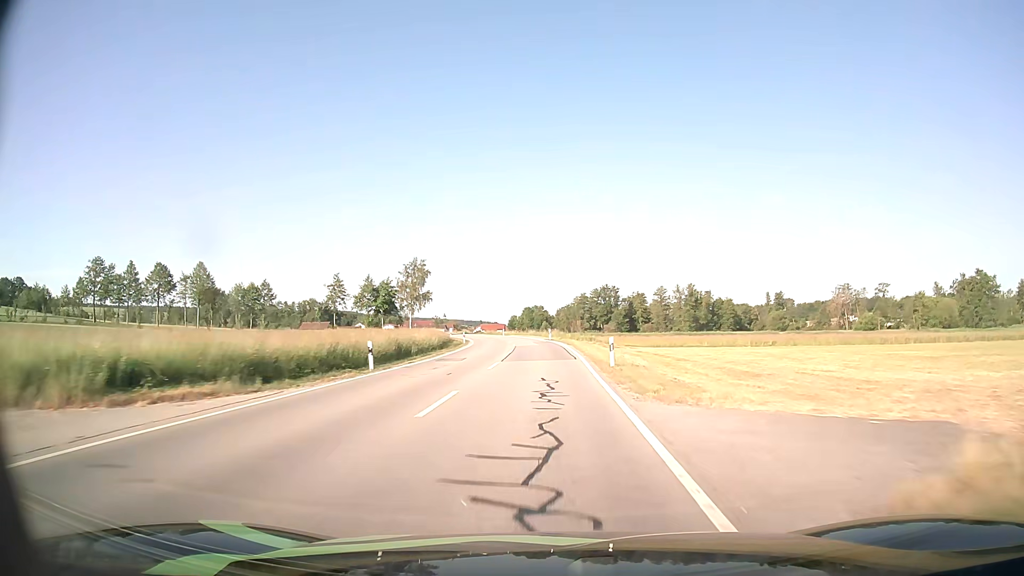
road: secondary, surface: asphalt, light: Day
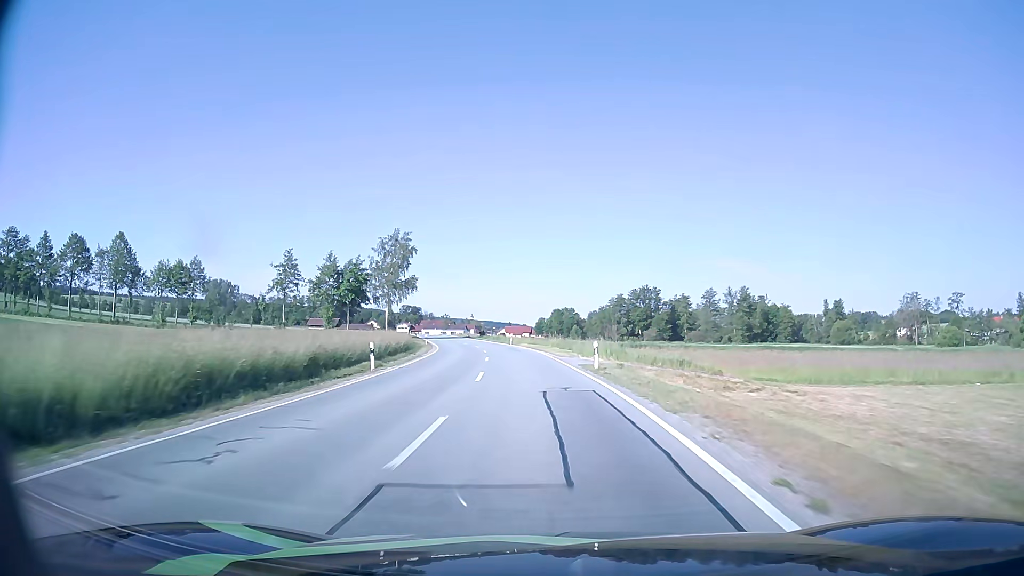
(-0.4, +38.7) m; -2°
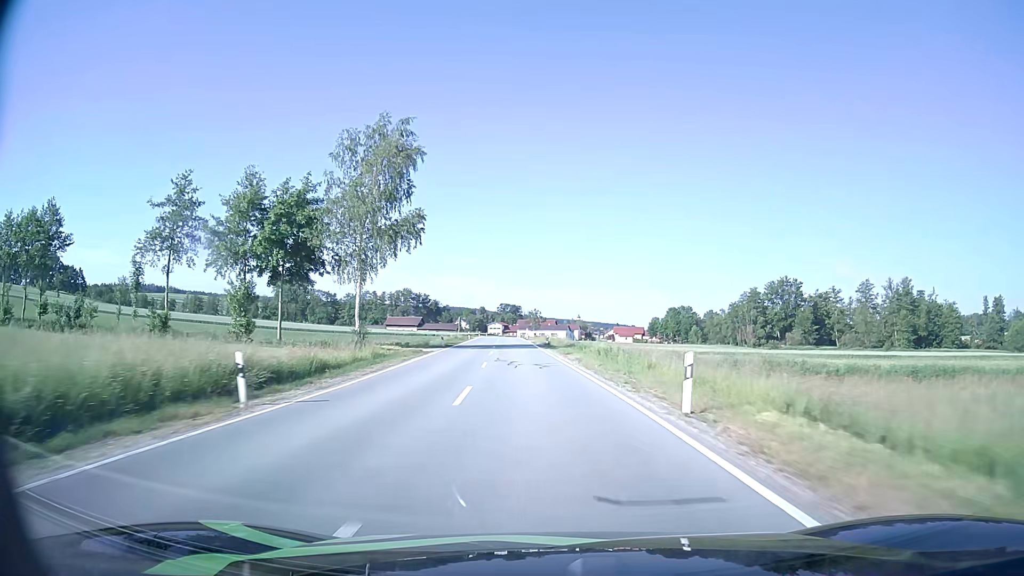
(-3.8, +52.0) m; -9°
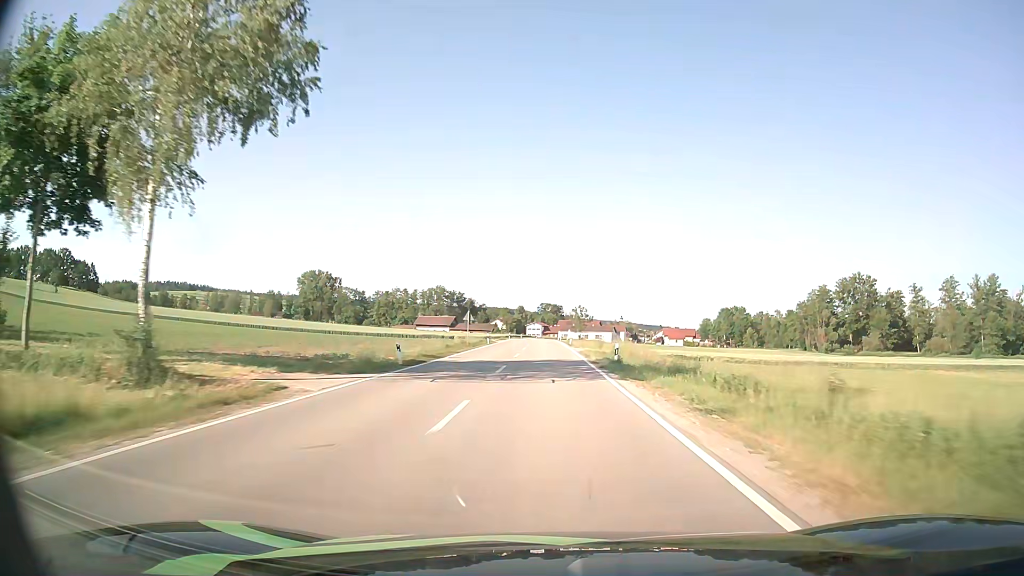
(-1.1, +27.0) m; -4°
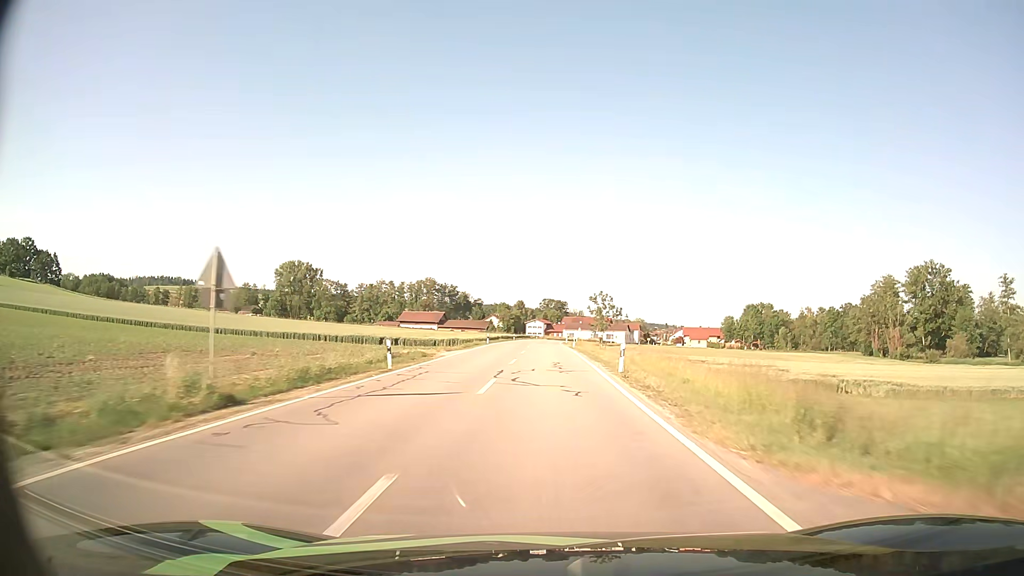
(-0.4, +41.4) m; -1°
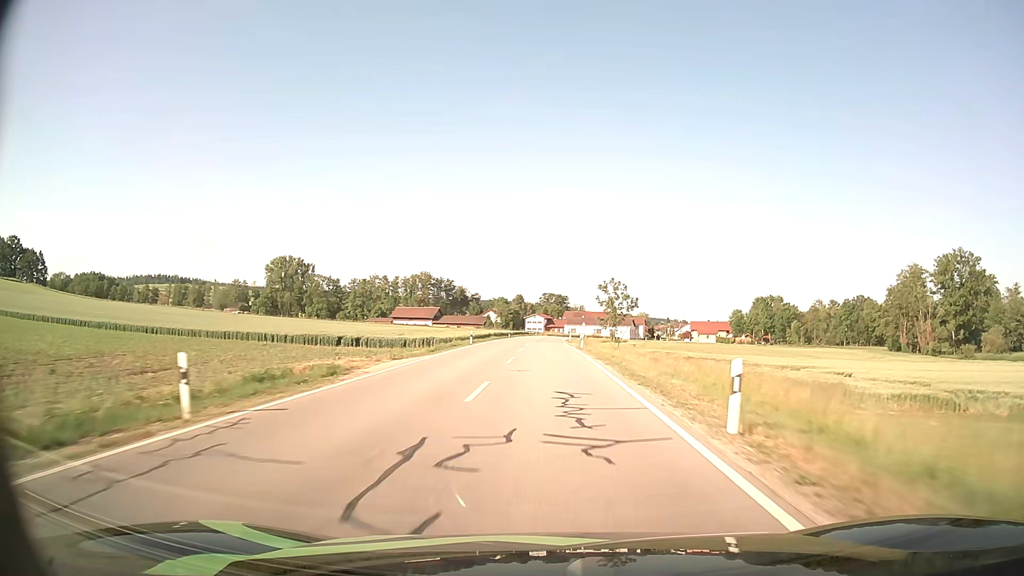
(0.0, +13.5) m; 0°
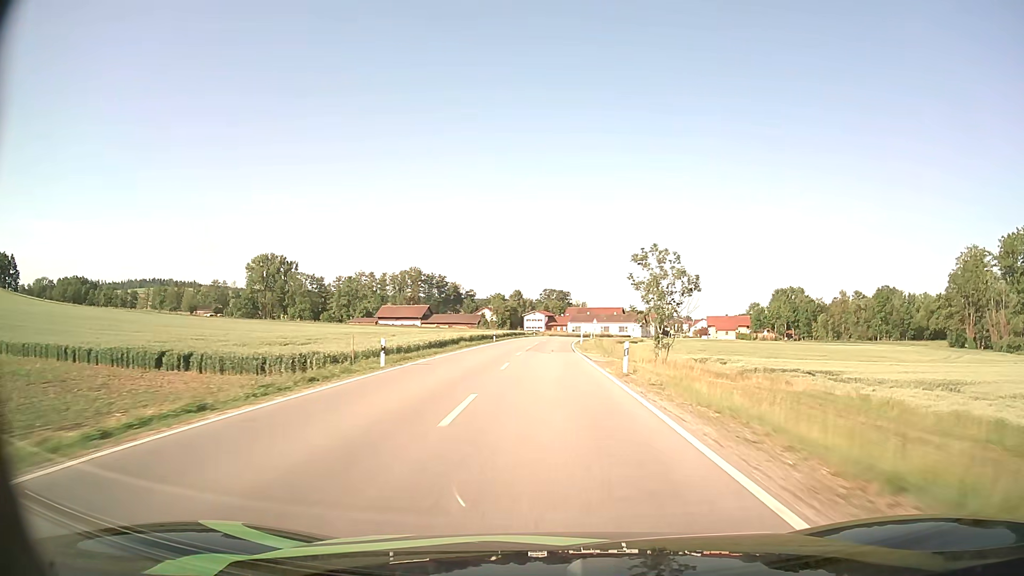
(0.0, +25.6) m; 0°
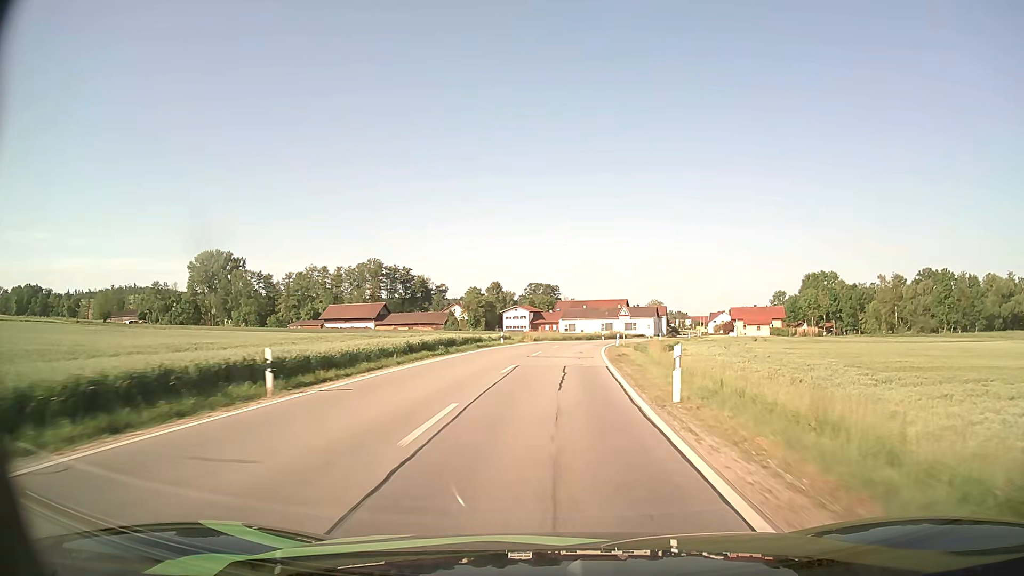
(+0.3, +47.6) m; +1°
(0, +10) (0, +20) (+1, +30) (+2, +40) (+3, +50) (+4, +60) (+7, +70) (+9, +79) (+12, +89) (+15, +98) m
